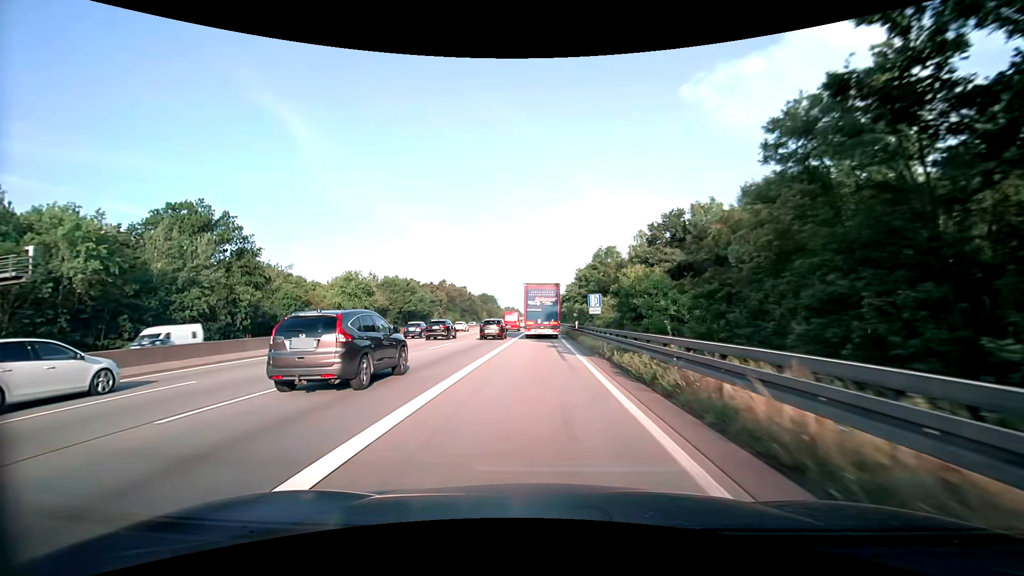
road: motorway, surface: asphalt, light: Day
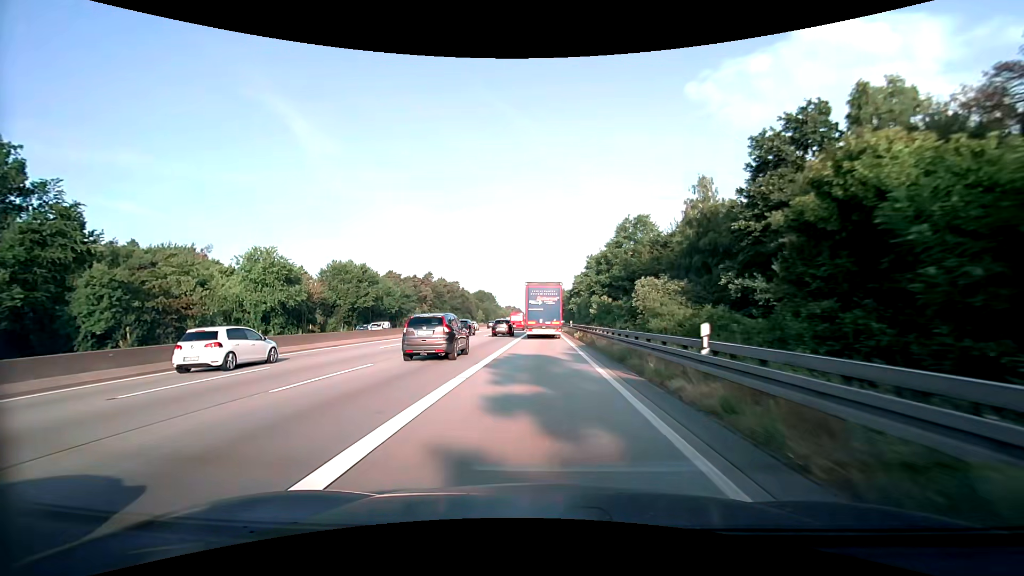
(-0.2, +33.1) m; 0°
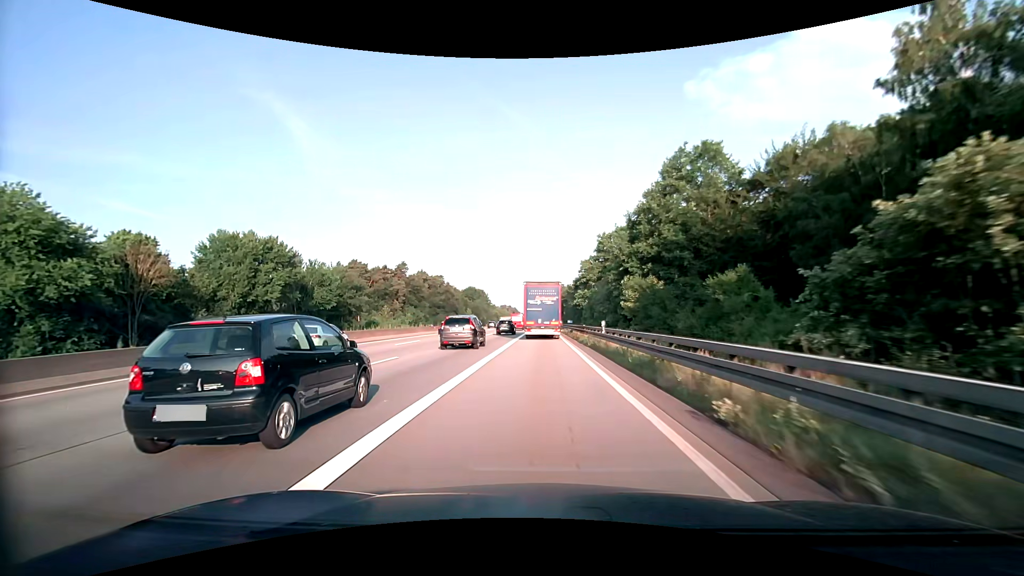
(+0.1, +32.9) m; 0°
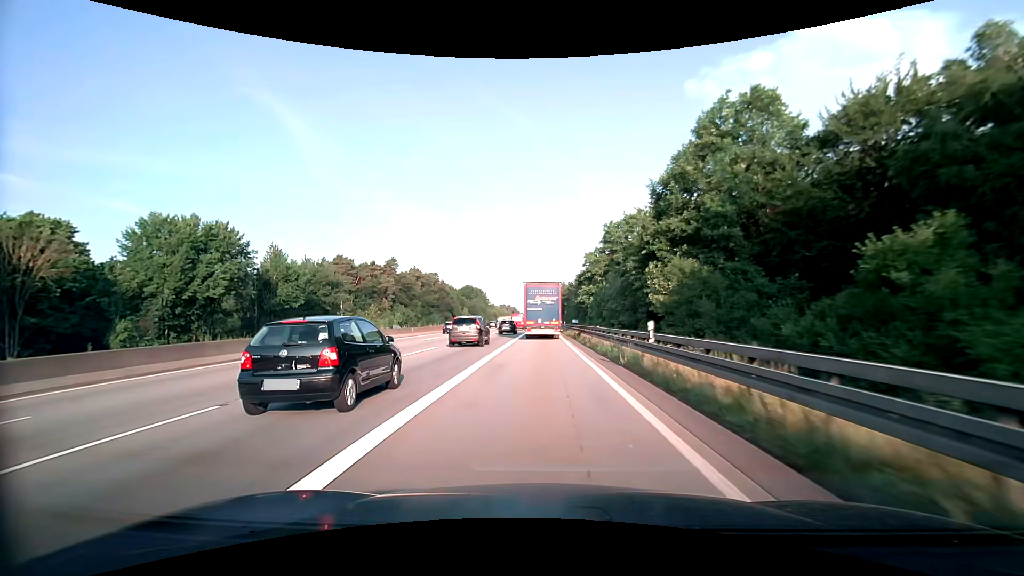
(+0.1, +10.9) m; 0°
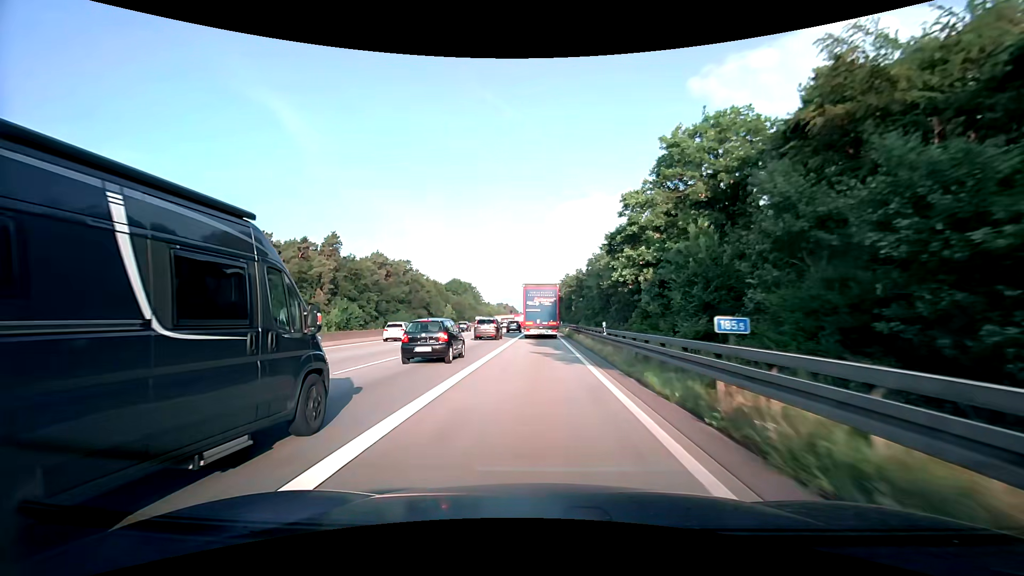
(+0.2, +42.9) m; 0°
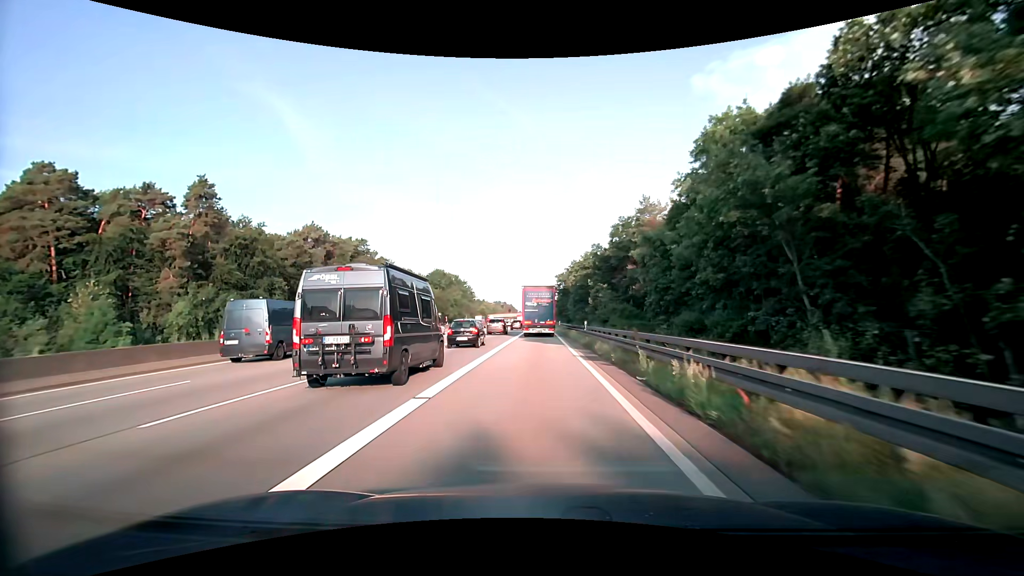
(0.0, +42.6) m; 0°
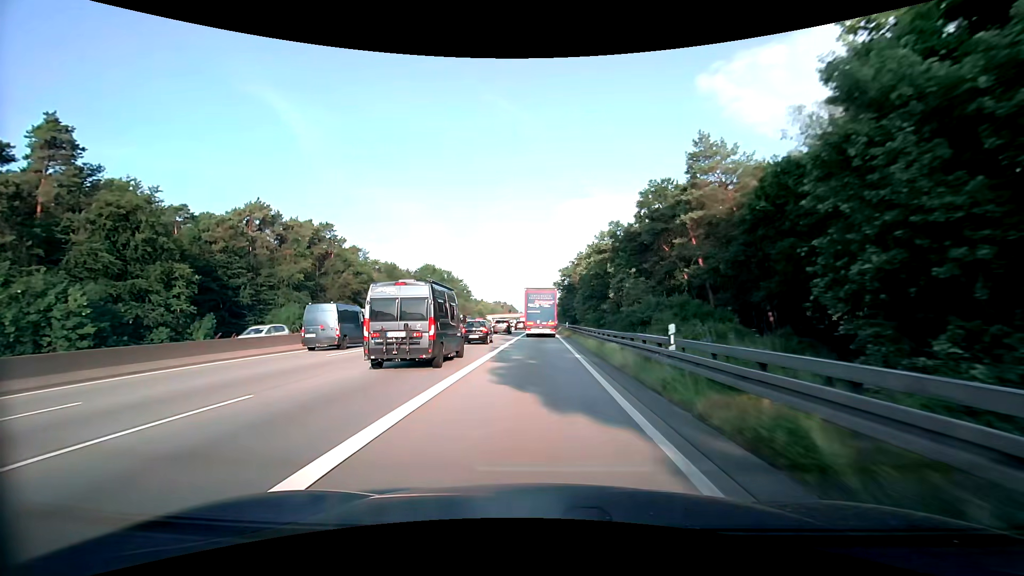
(0.0, +21.5) m; 0°
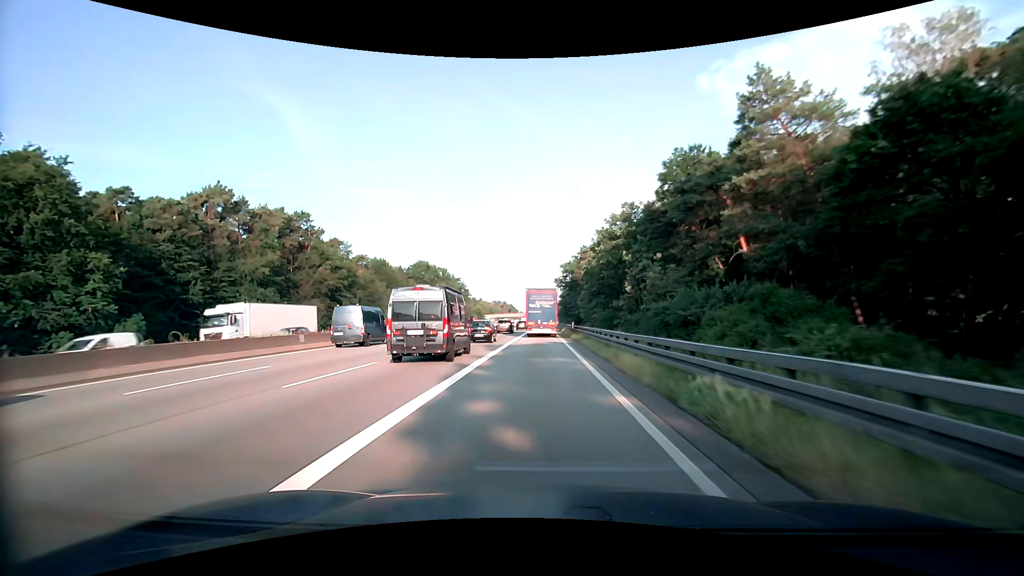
(0.0, +10.8) m; 0°
(0, +10) (0, +20) (0, +30) (0, +40) (0, +50) (0, +60) (0, +70) (0, +80) (0, +90) (0, +100) m
